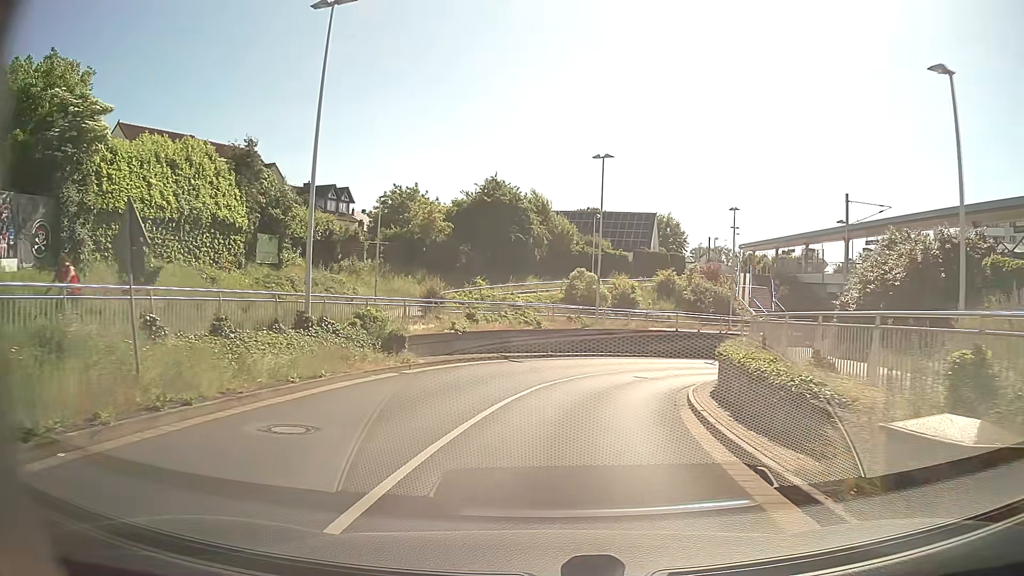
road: tertiary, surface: asphalt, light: Day
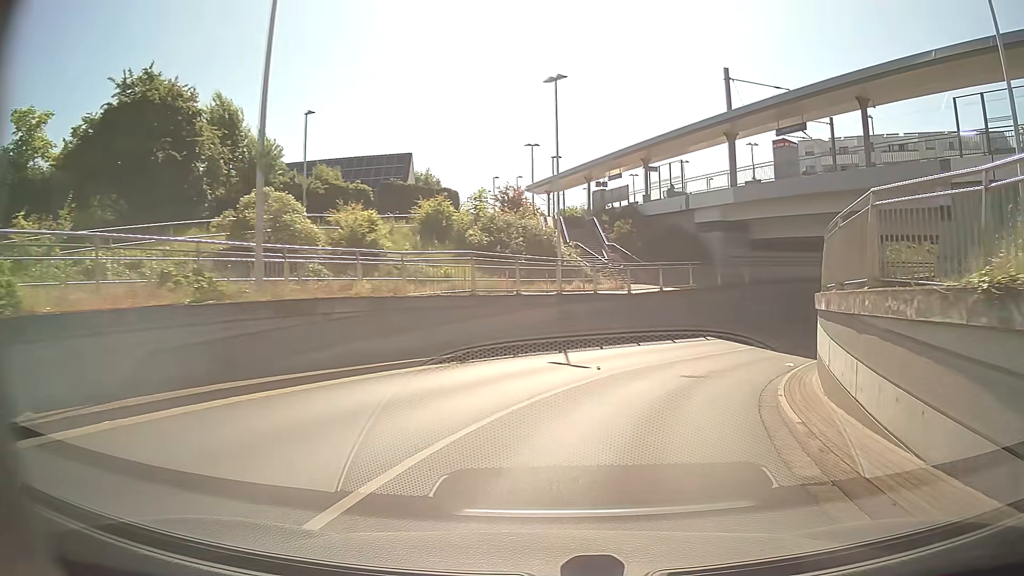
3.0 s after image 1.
(+3.2, +24.5) m; +20°
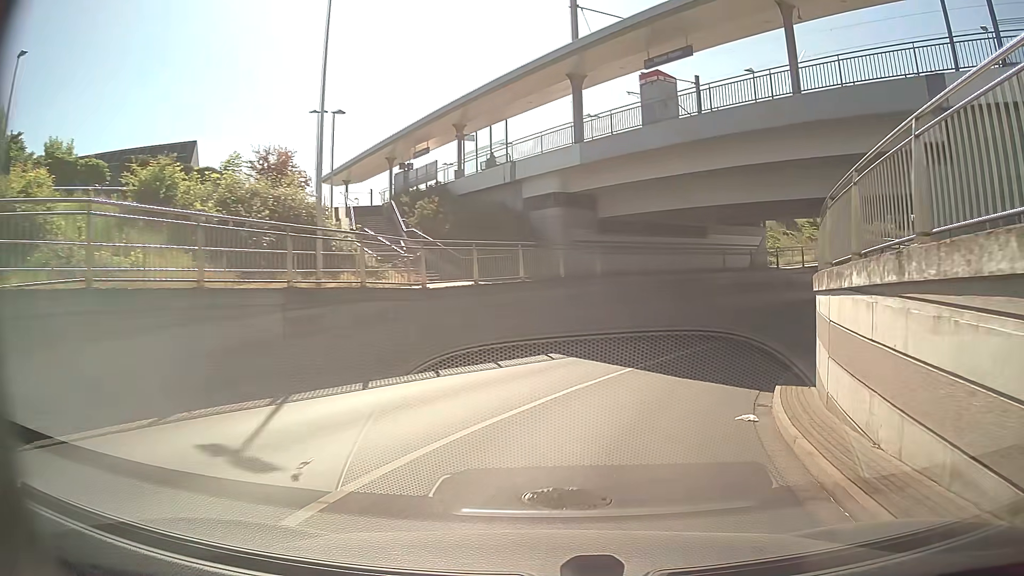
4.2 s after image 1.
(+1.4, +10.5) m; +15°
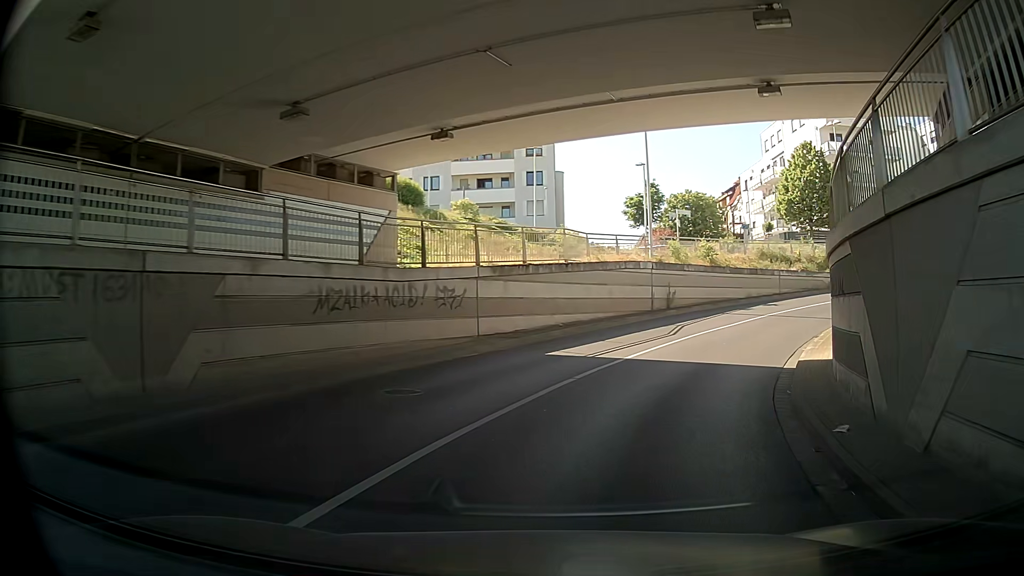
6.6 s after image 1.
(+5.8, +20.9) m; +31°
